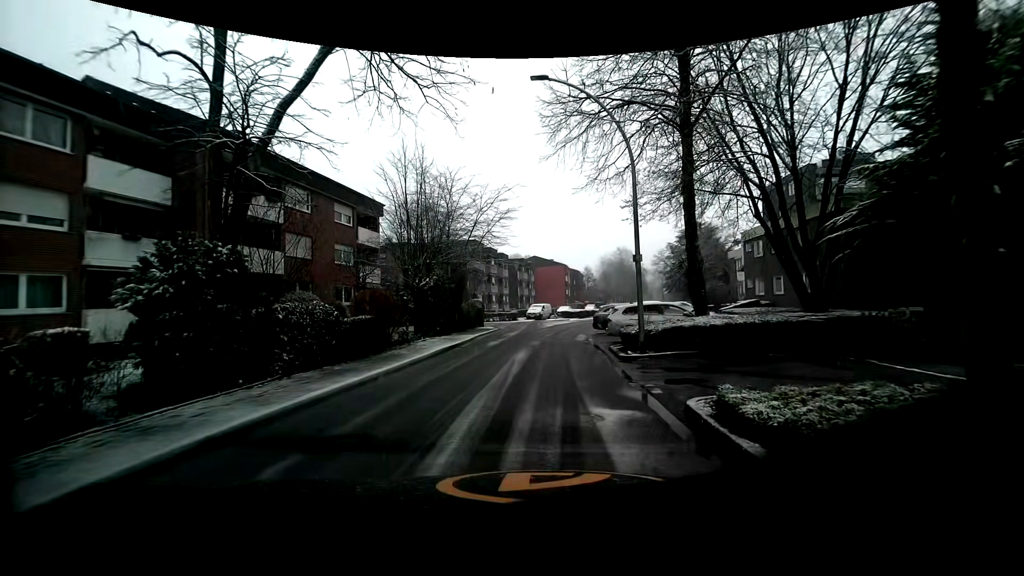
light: Day
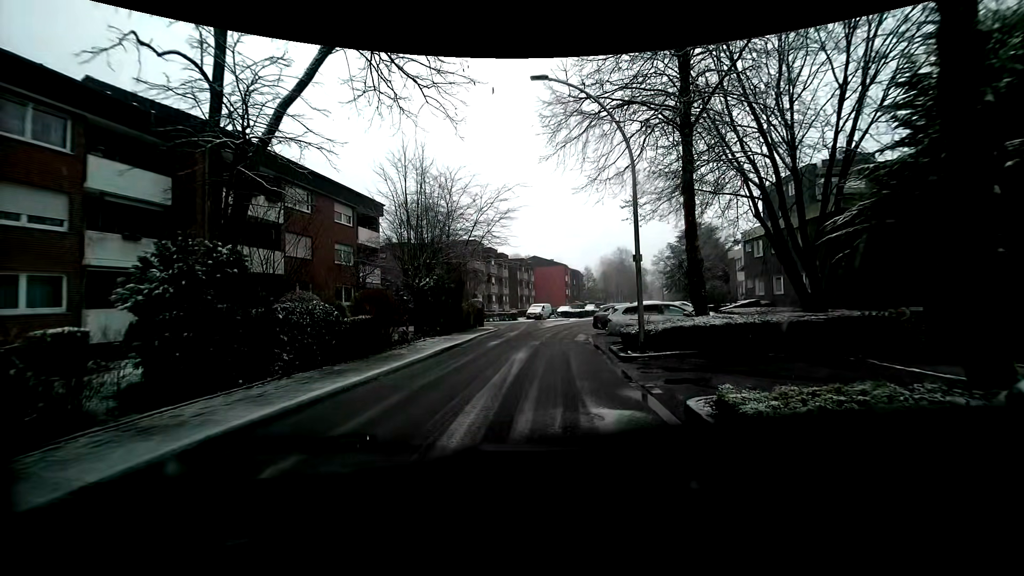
(0.0, 0.0) m; 0°
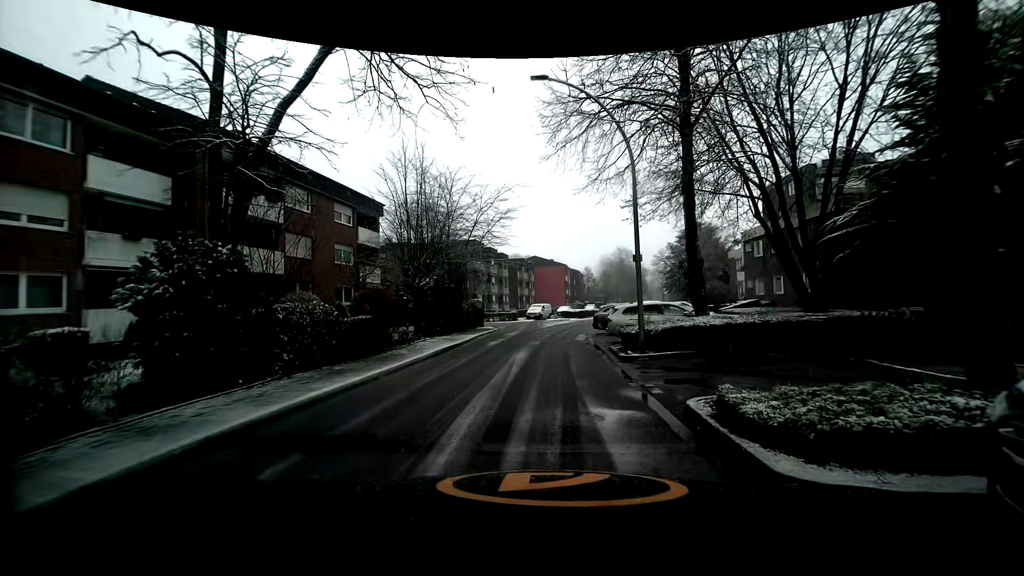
(0.0, 0.0) m; 0°
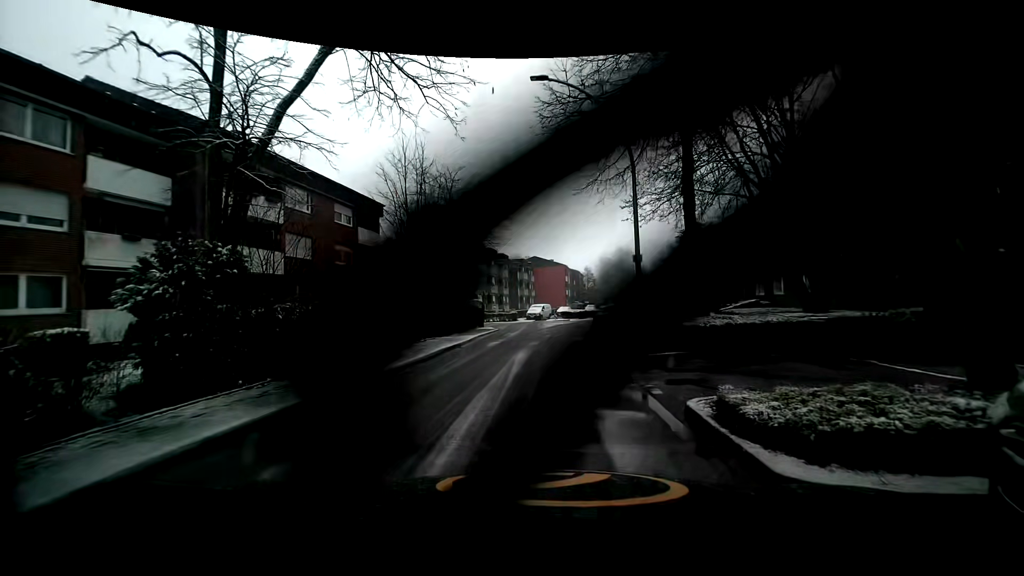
(0.0, 0.0) m; 0°
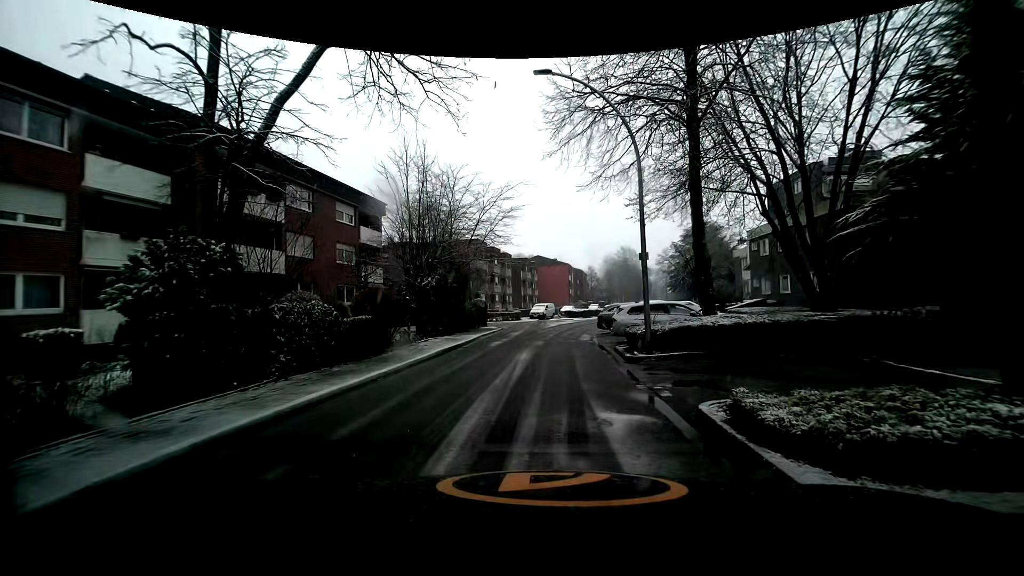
(0.0, +0.3) m; 0°
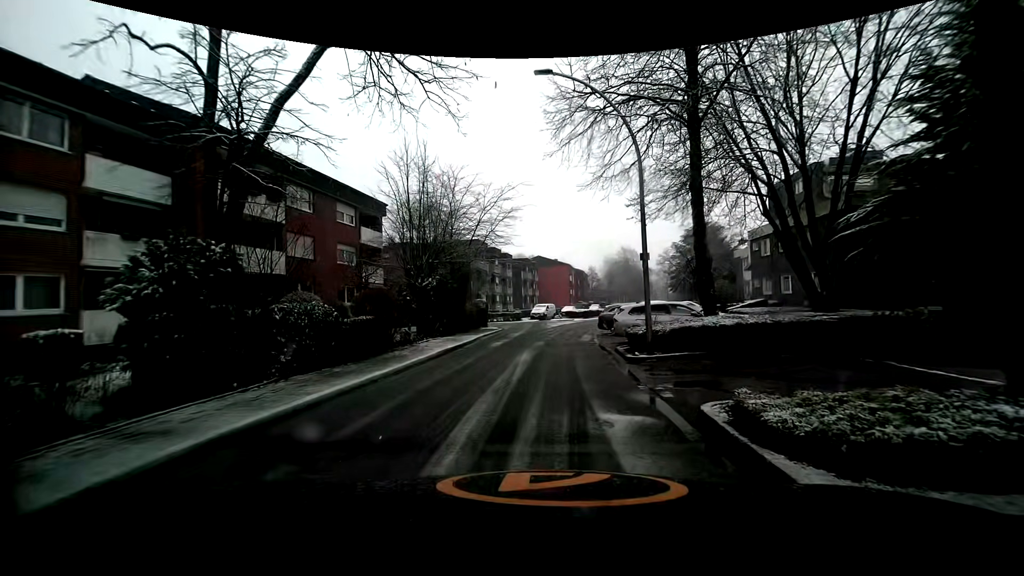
(0.0, 0.0) m; 0°
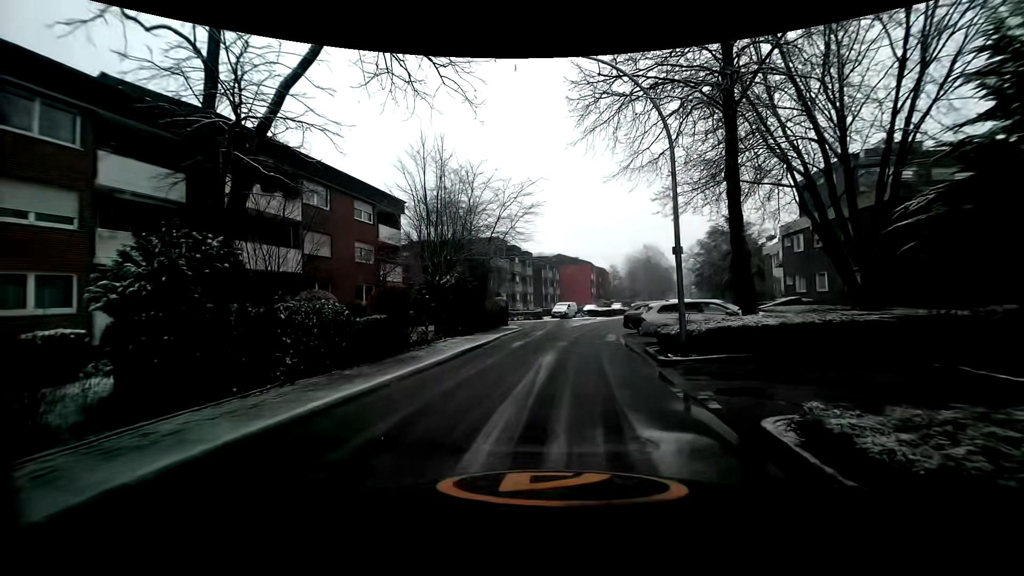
(0.0, +0.9) m; 0°
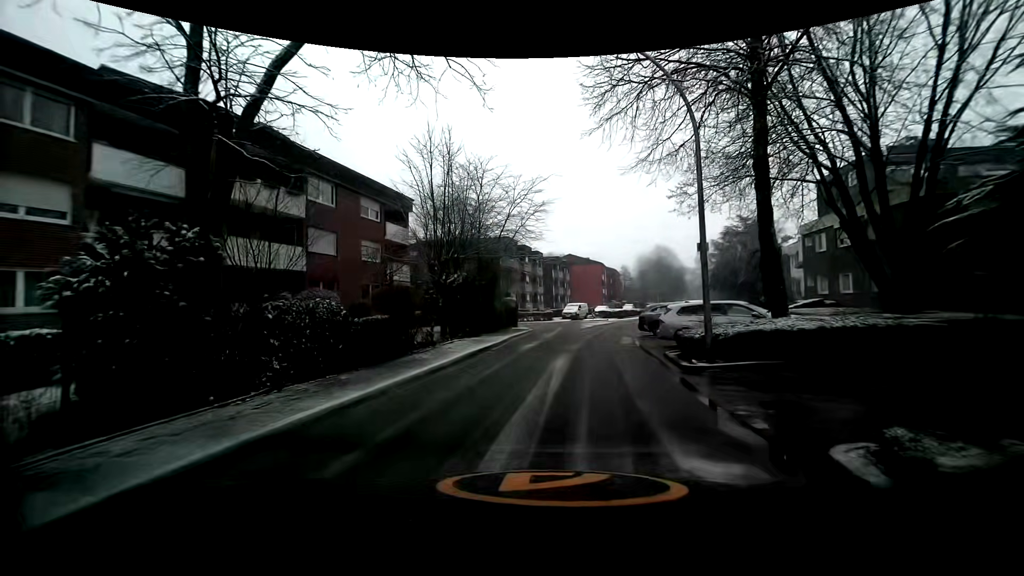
(0.0, +1.0) m; 0°
